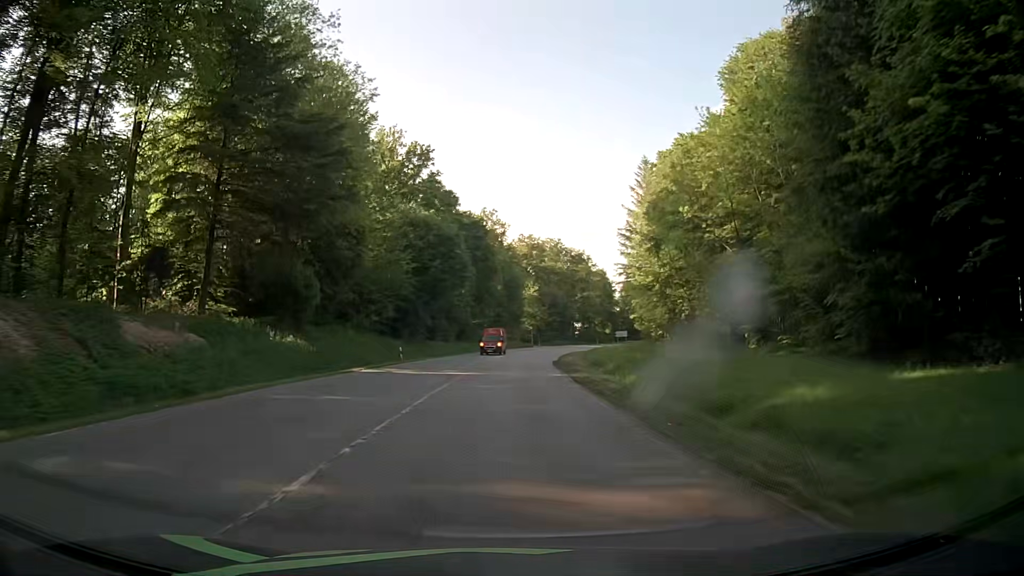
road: secondary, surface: asphalt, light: Day
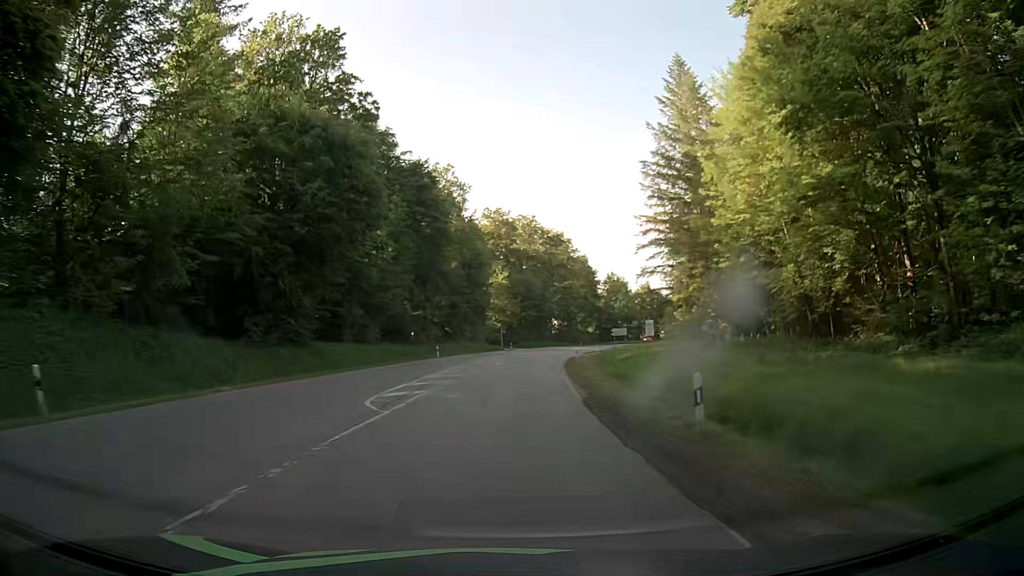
(+0.7, +34.8) m; +3°
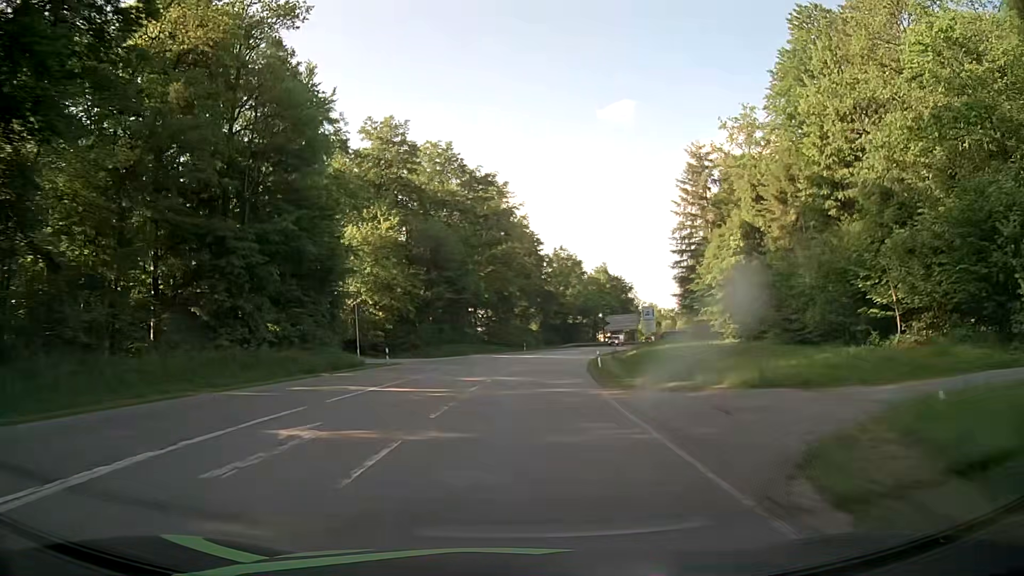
(+2.7, +56.7) m; +6°
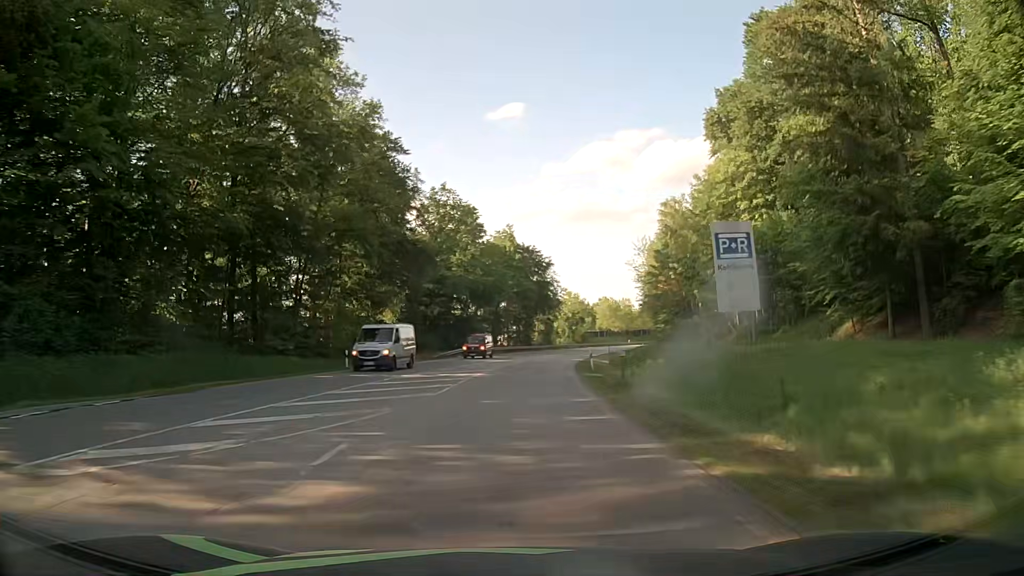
(+5.1, +55.3) m; +10°
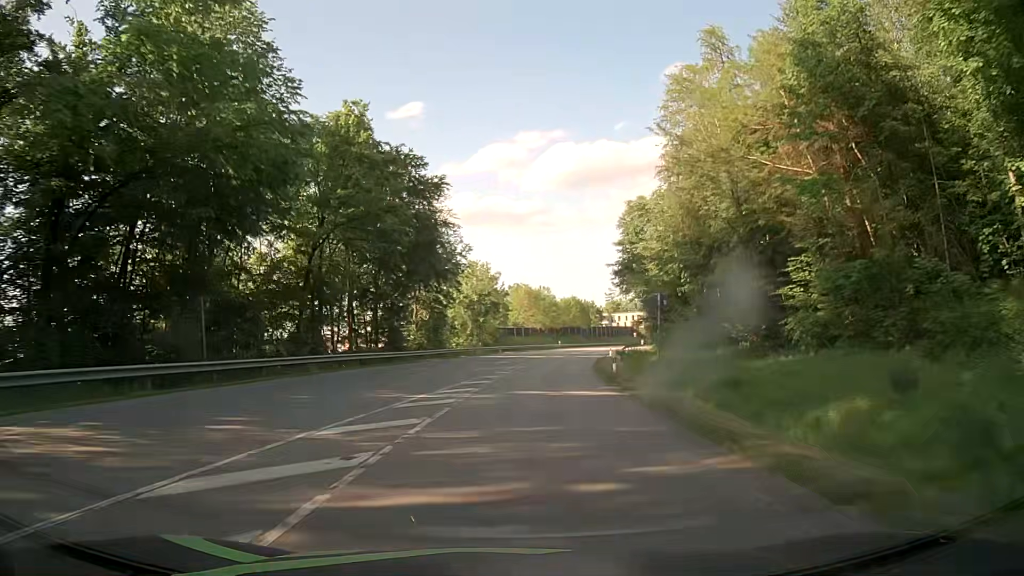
(+3.8, +55.8) m; +9°
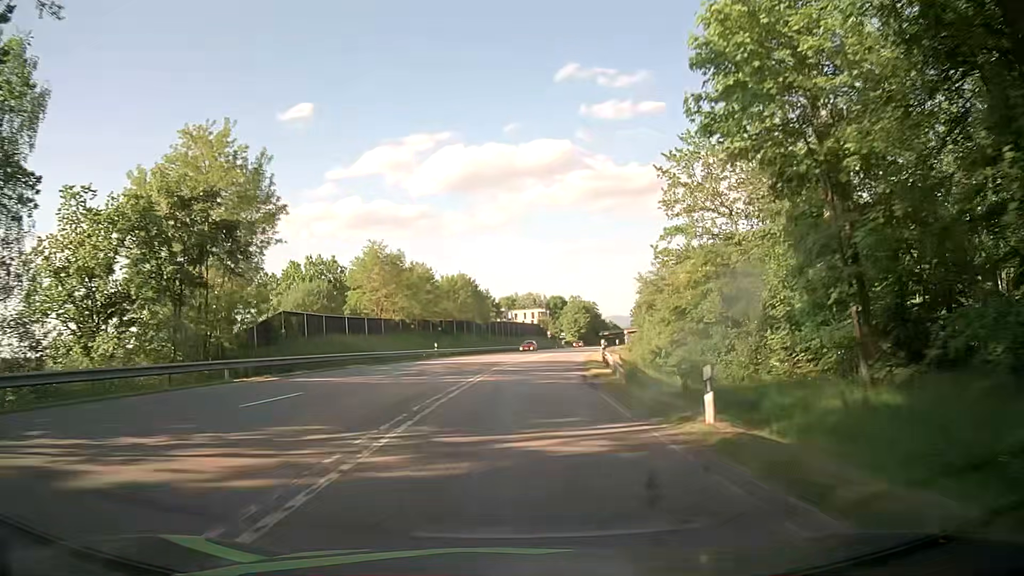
(+4.9, +56.1) m; +9°
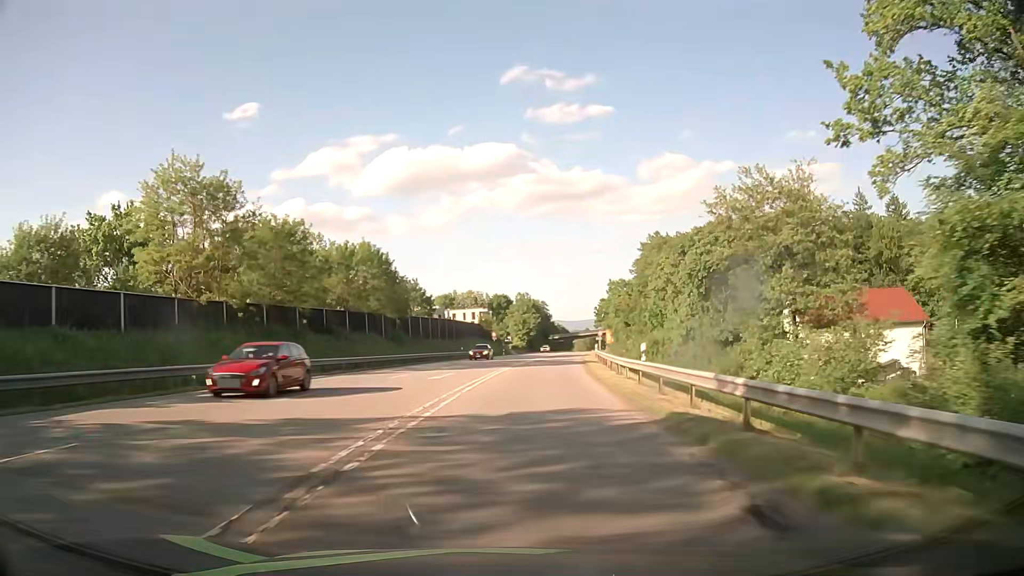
(+1.6, +33.5) m; +5°
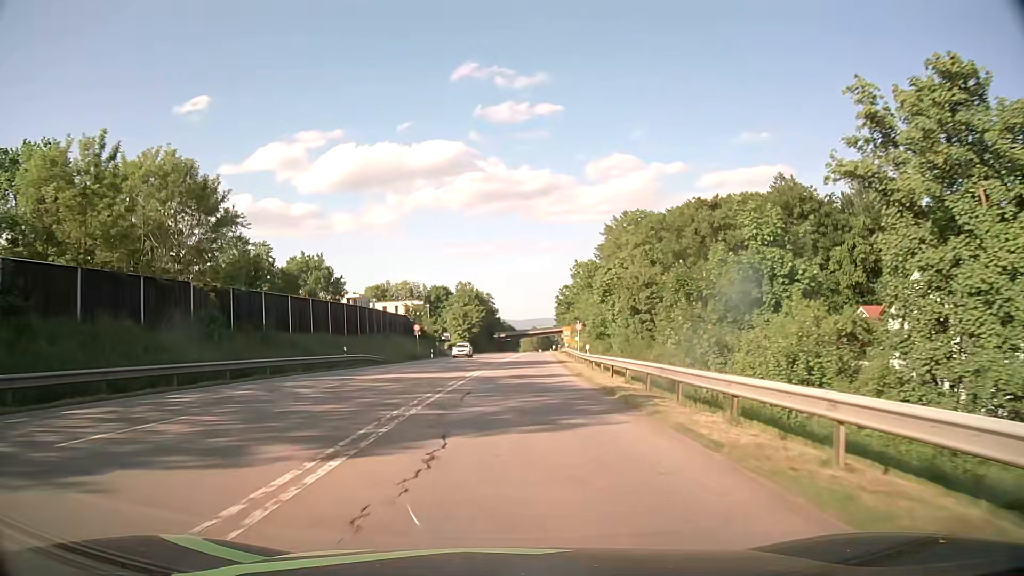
(+1.5, +31.8) m; +5°
(0, +10) (0, +20) (+1, +30) (+1, +40) (+2, +50) (+2, +60) (+2, +70) (+3, +80) (+3, +90) (+4, +100) m
